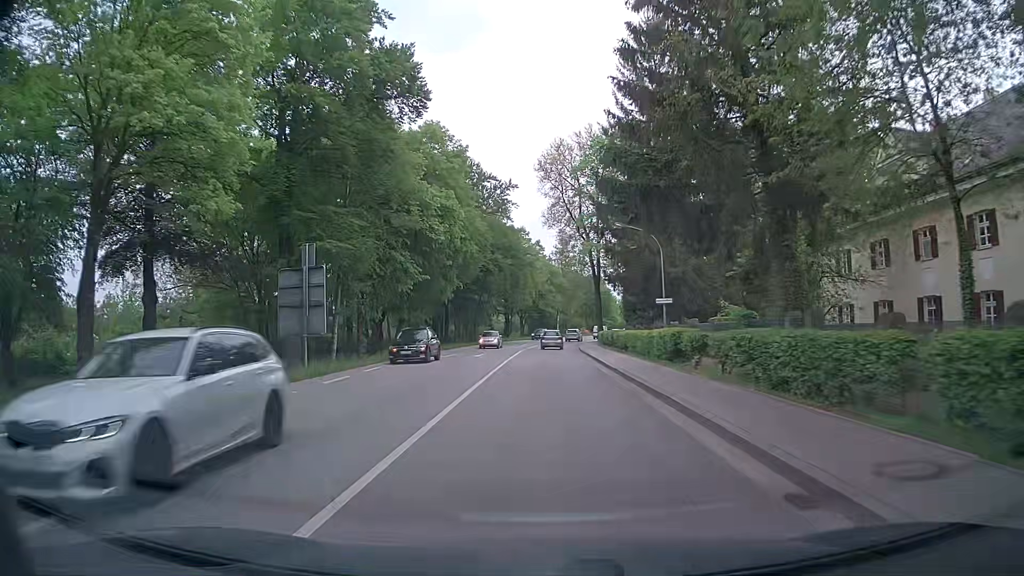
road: secondary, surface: asphalt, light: Day
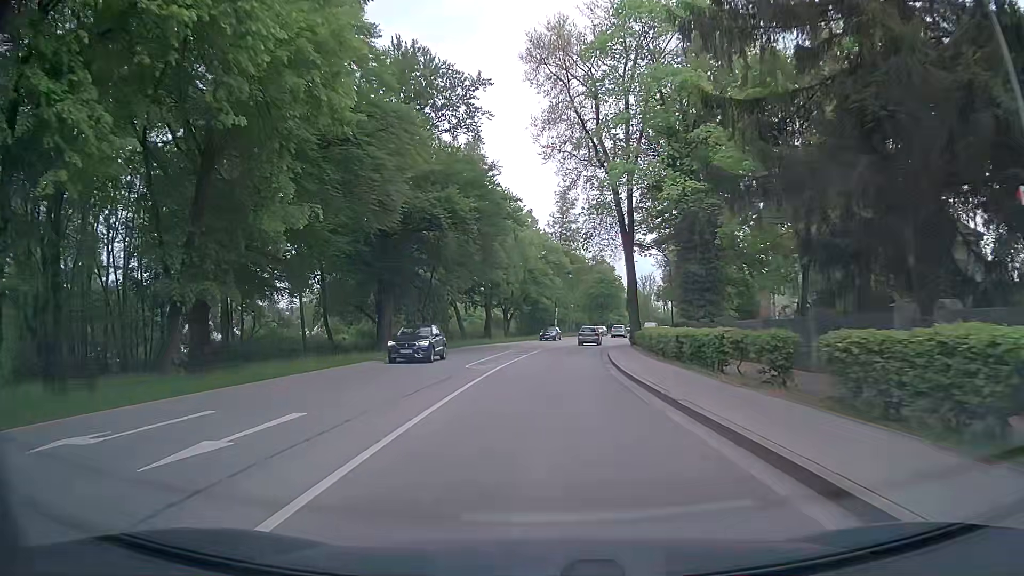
(+0.1, +31.5) m; 0°
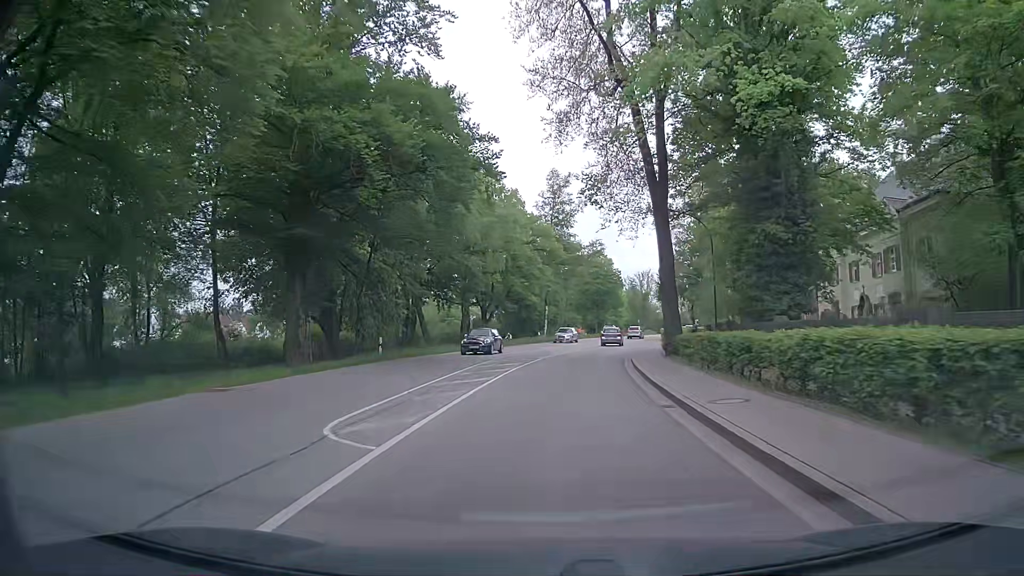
(+0.1, +15.0) m; +2°
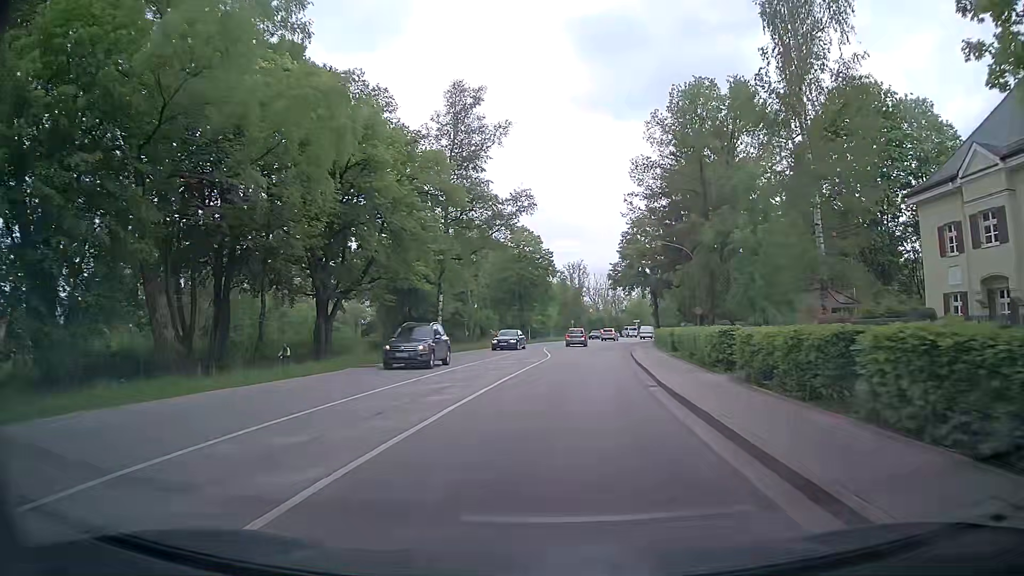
(+1.1, +28.7) m; +8°
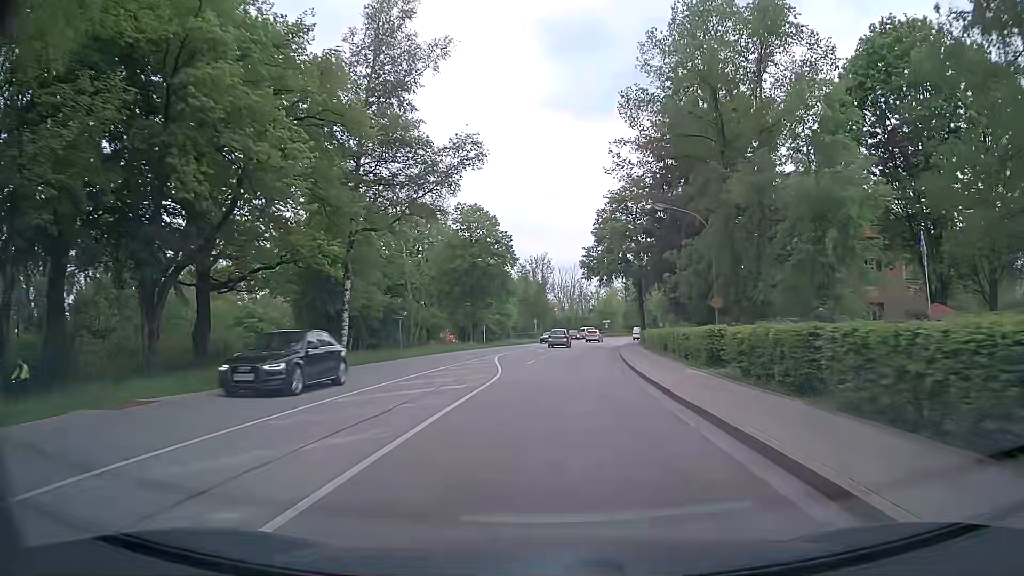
(0.0, +14.2) m; +1°
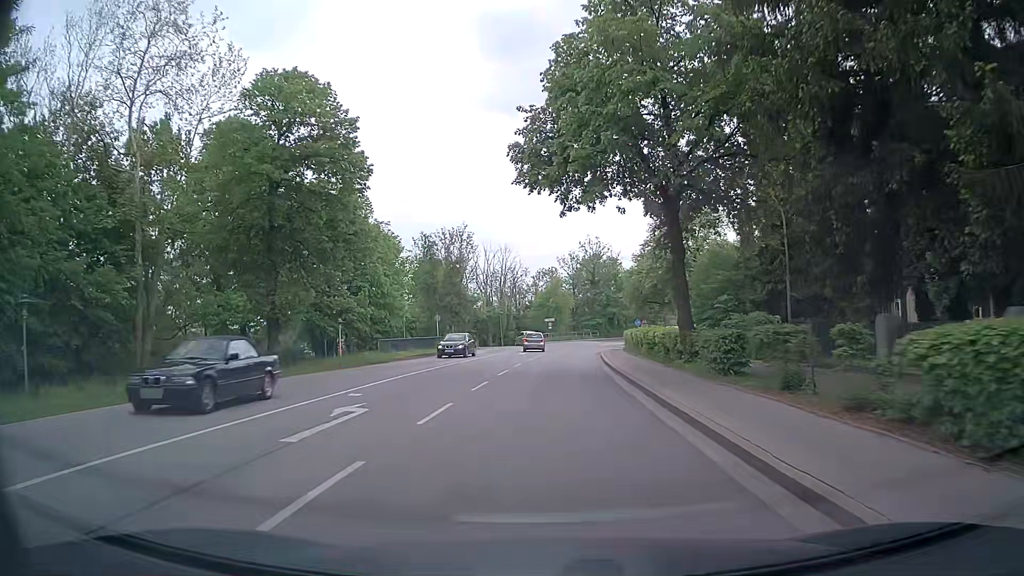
(+1.7, +35.6) m; +5°
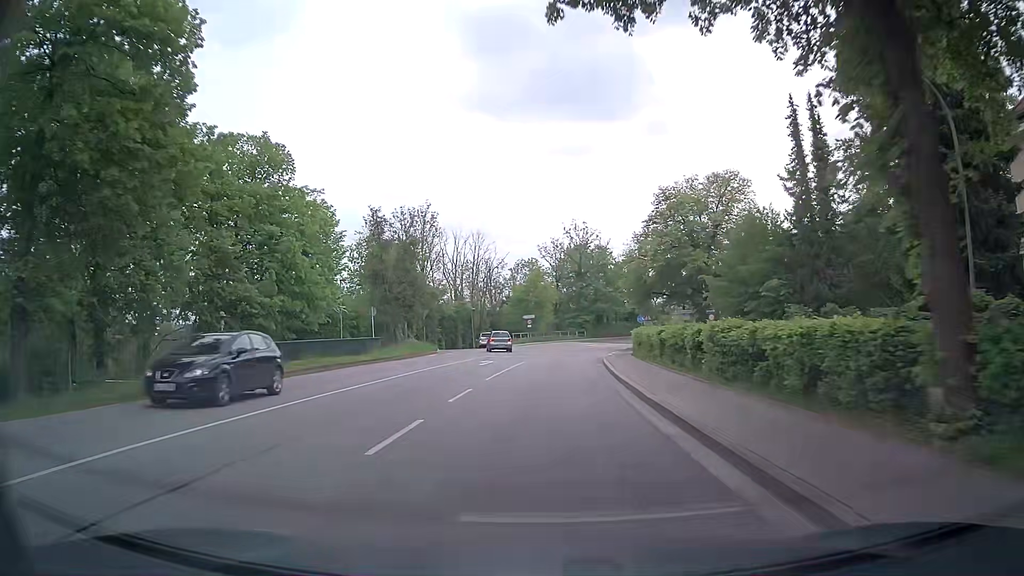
(+0.3, +14.5) m; +2°
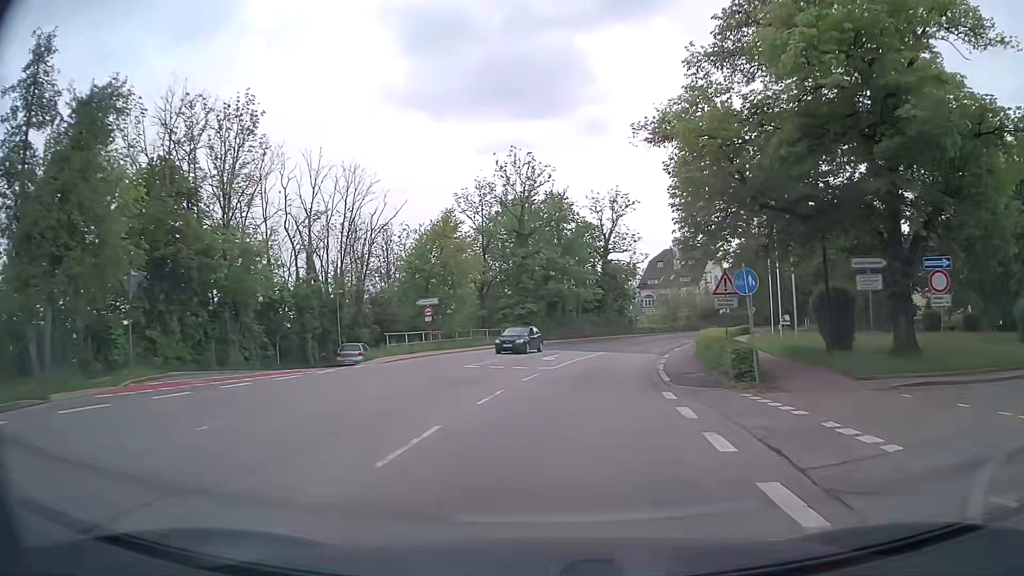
(+1.3, +36.8) m; +6°
(0, +10) (+1, +20) (+2, +30) (+4, +40) (+7, +49) (+11, +59) (+15, +68) (+19, +77) (+25, +85) (+30, +94) m
